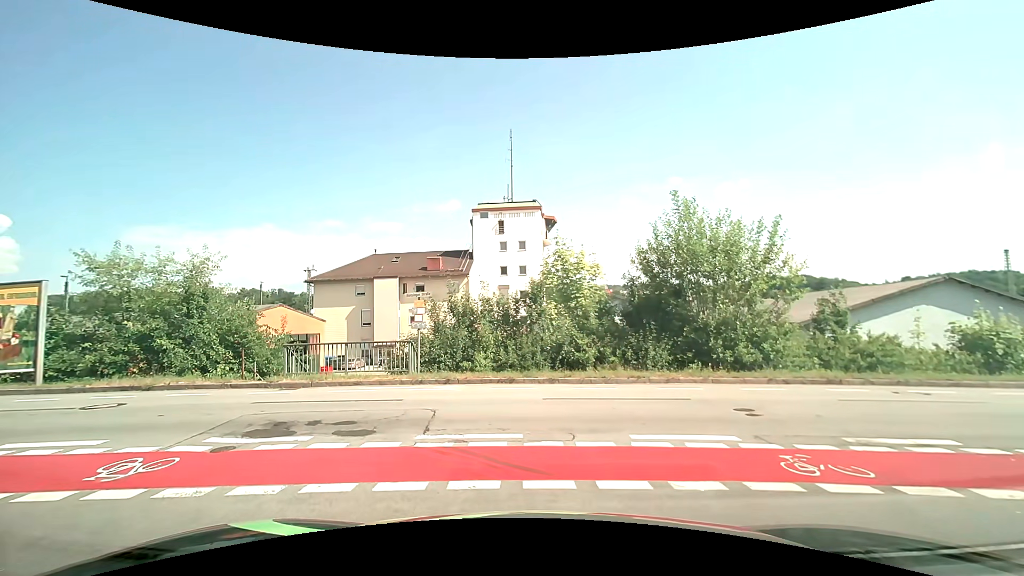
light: Day
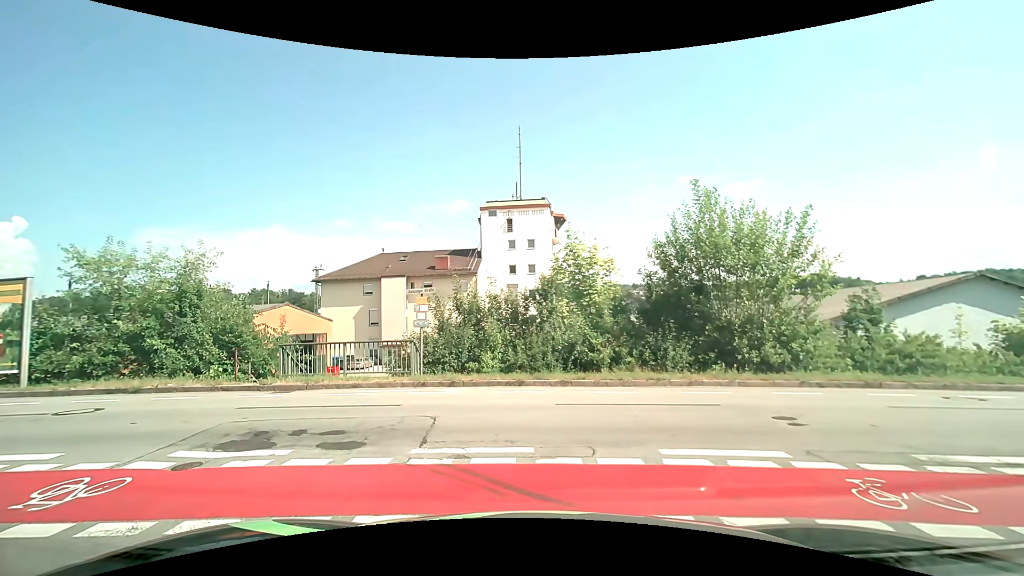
(0.0, +0.9) m; 0°
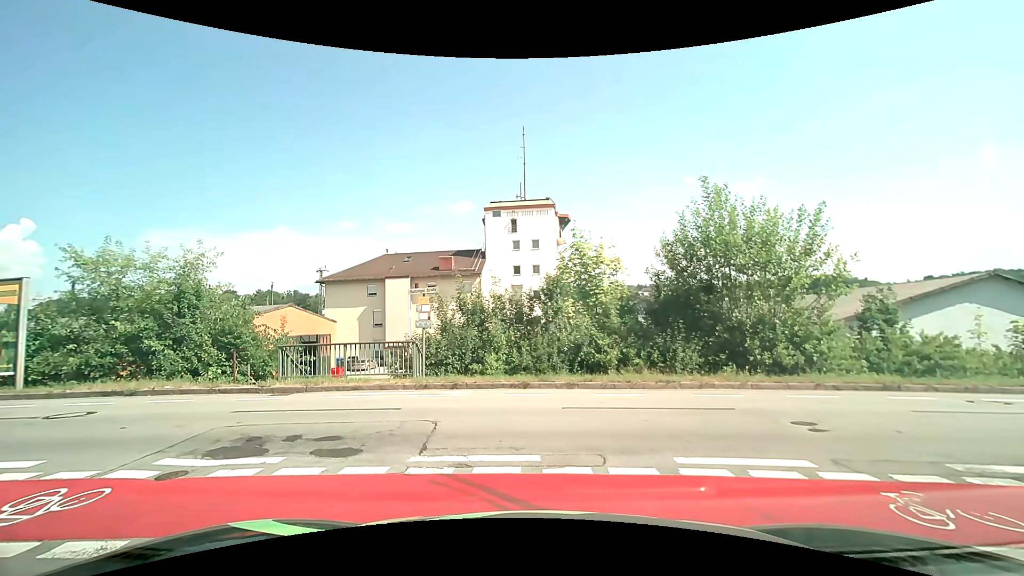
(0.0, +0.4) m; 0°
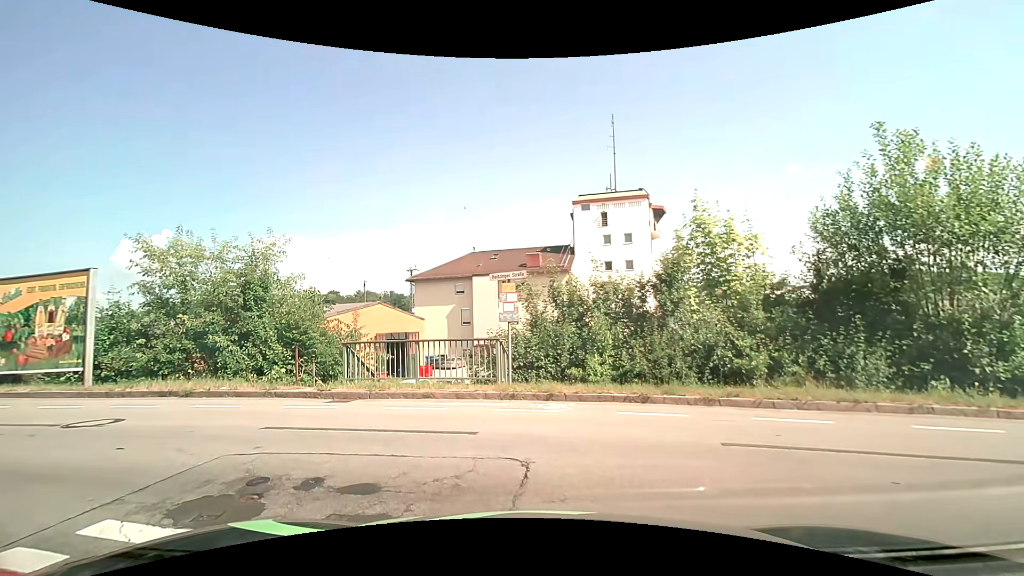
(-0.2, +2.8) m; -10°
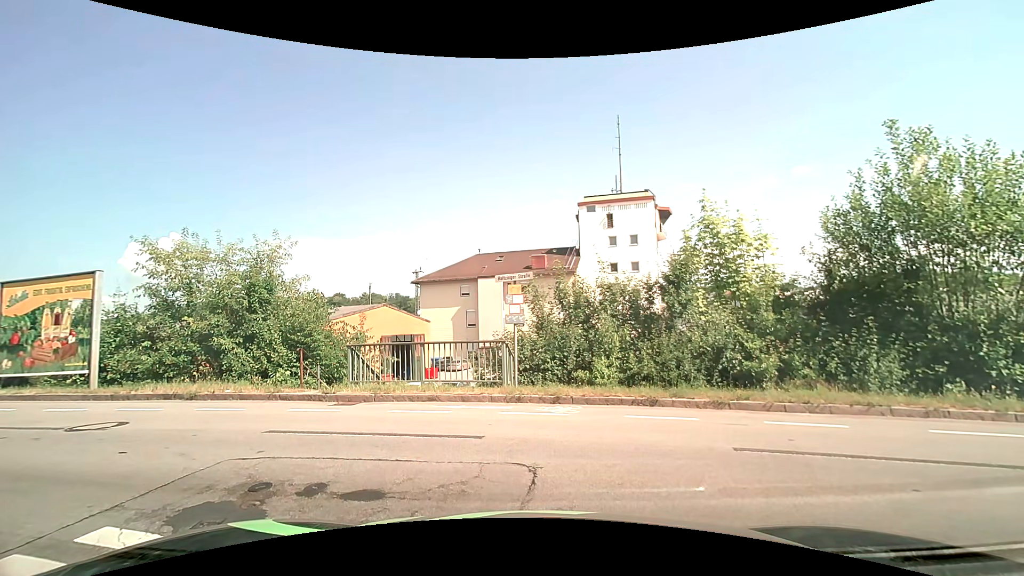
(0.0, +0.2) m; 0°
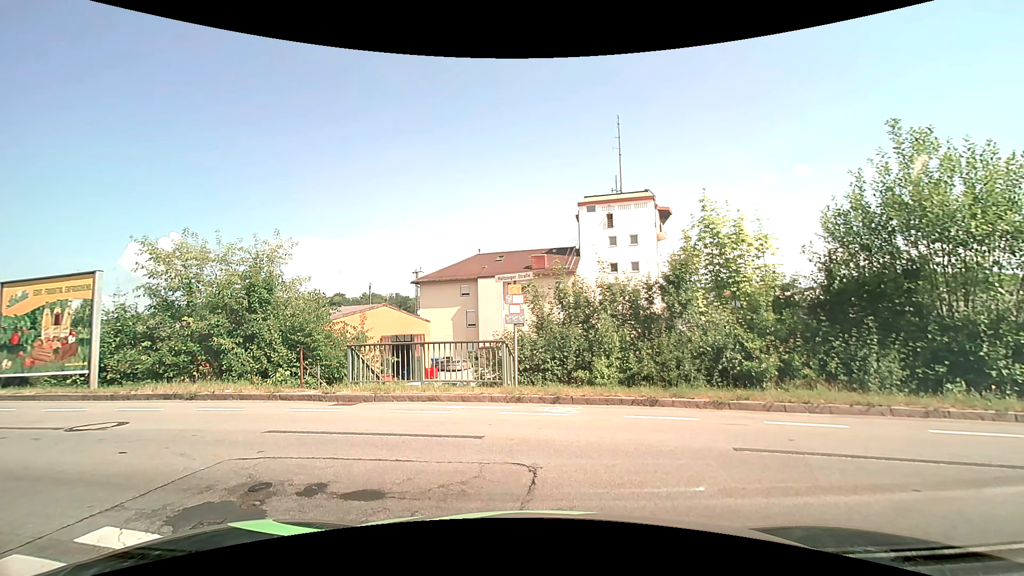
(0.0, 0.0) m; 0°
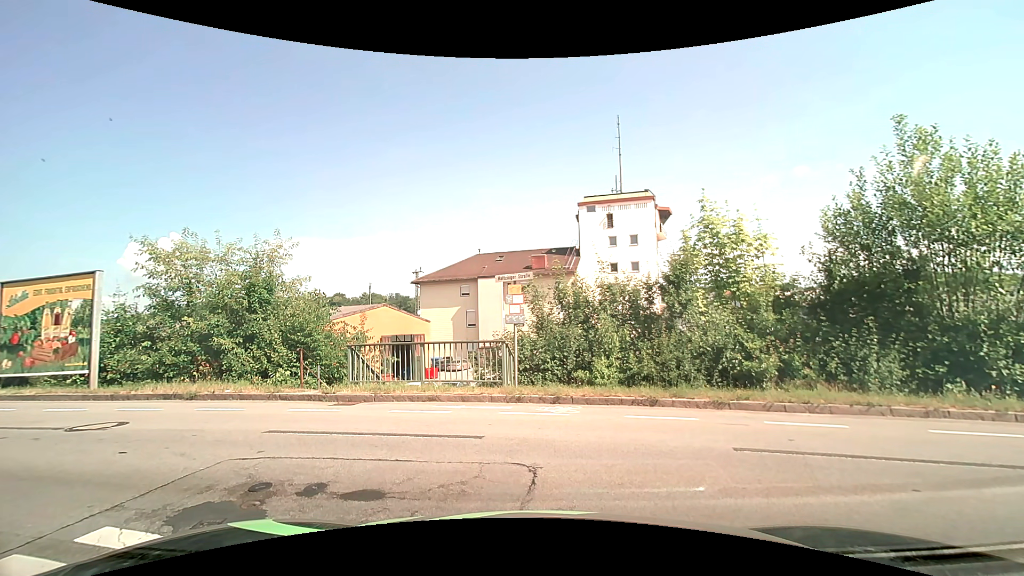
(0.0, 0.0) m; 0°
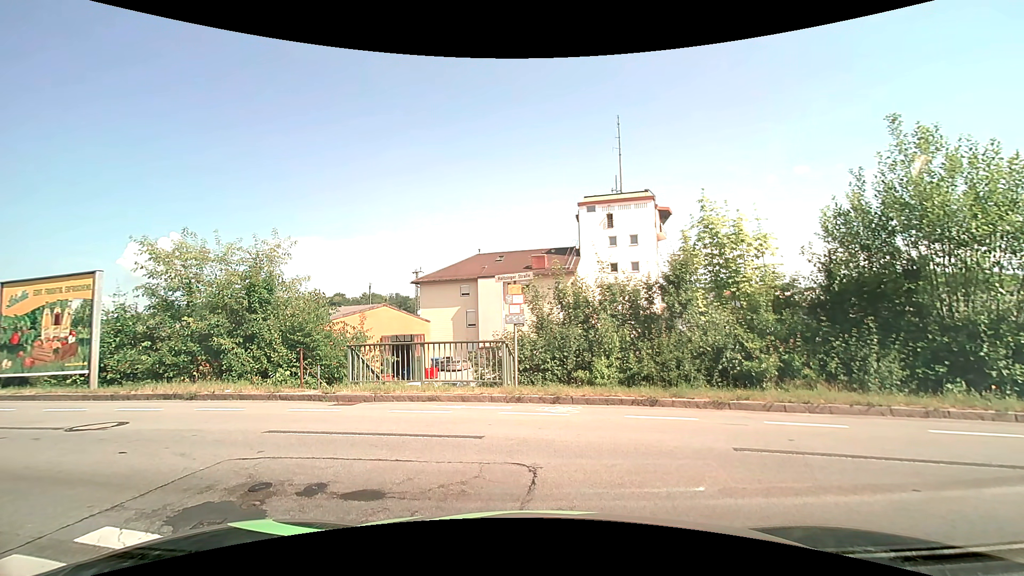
(0.0, 0.0) m; 0°
